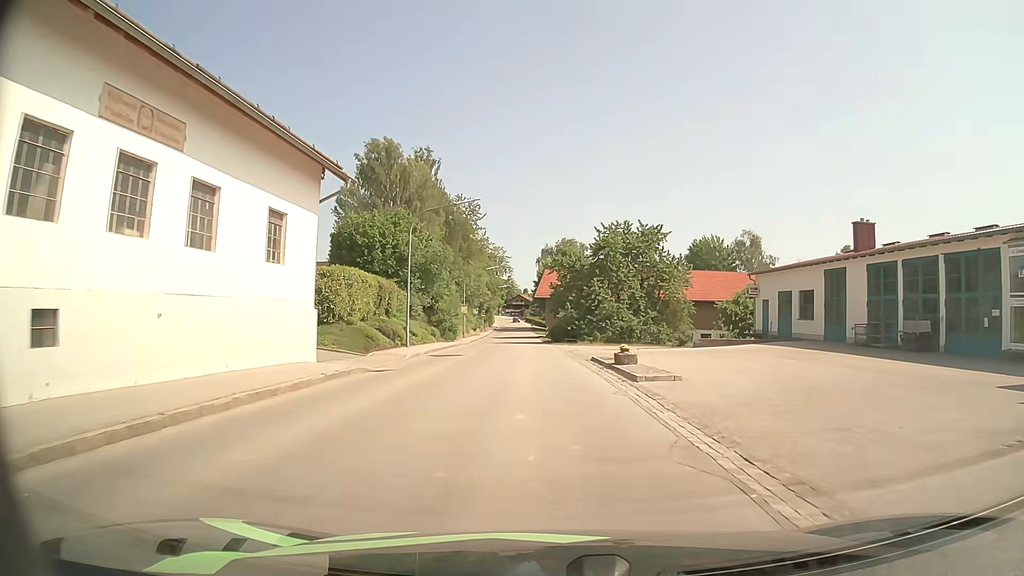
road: secondary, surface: asphalt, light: Day
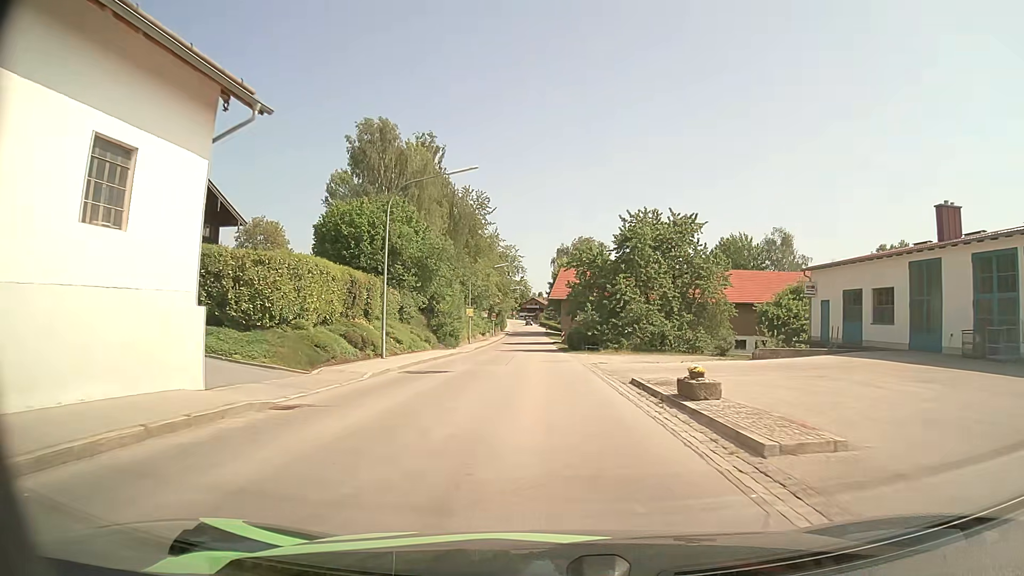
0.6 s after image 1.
(-0.1, +8.2) m; -1°
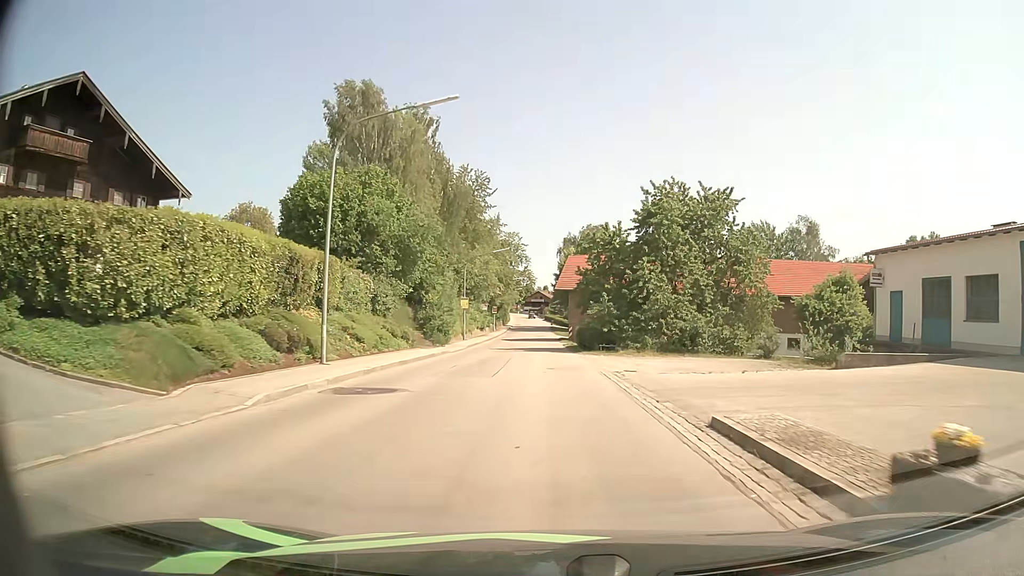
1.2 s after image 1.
(-0.1, +8.0) m; 0°
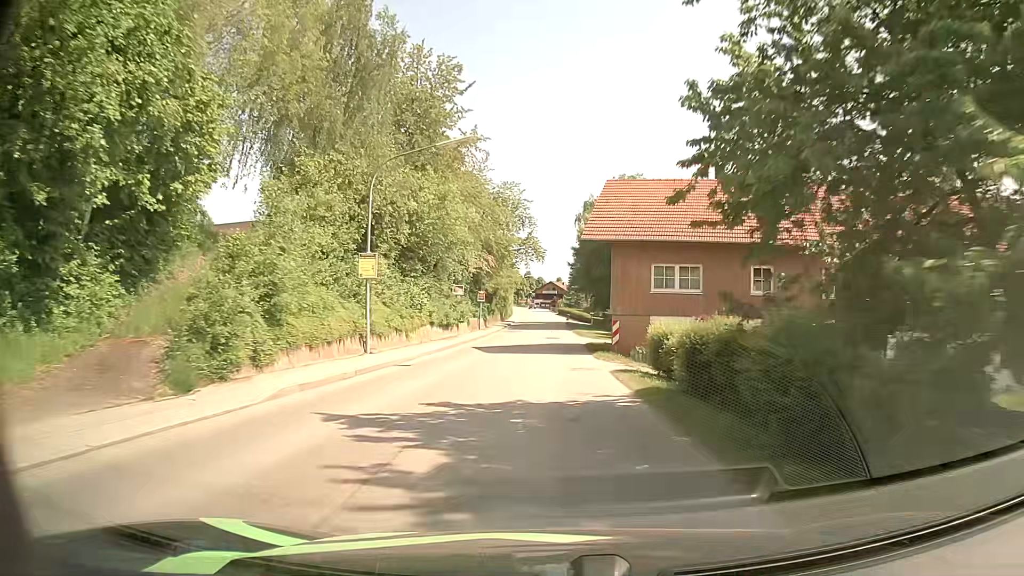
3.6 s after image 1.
(-0.4, +33.2) m; -1°
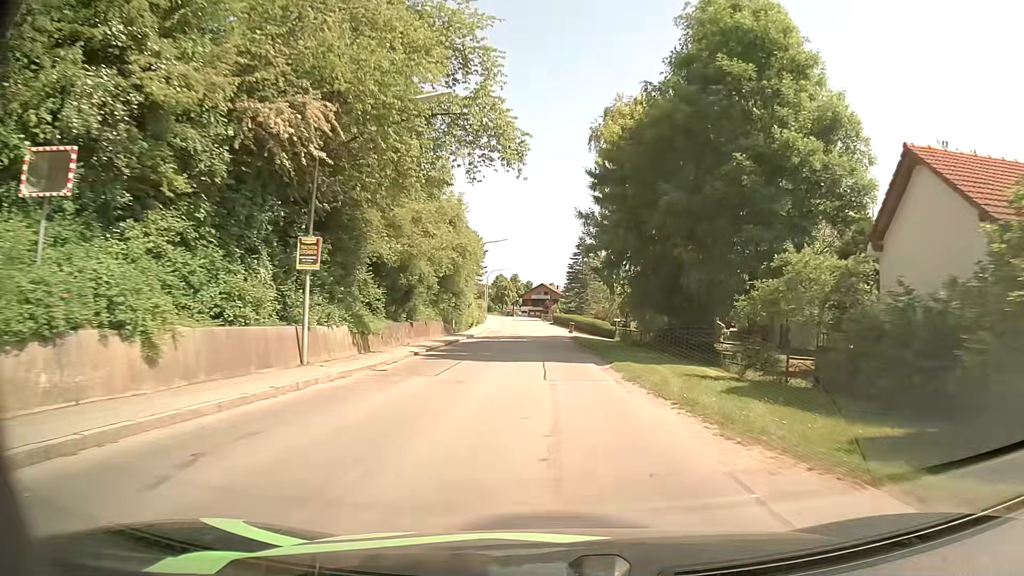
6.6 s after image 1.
(+0.1, +43.3) m; +1°
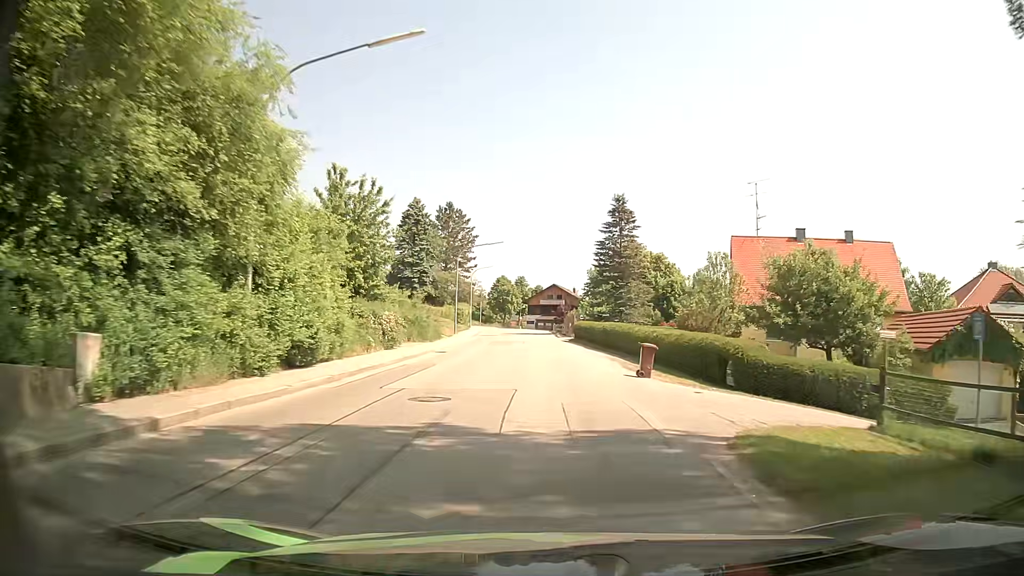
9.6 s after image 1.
(-0.5, +41.9) m; -2°
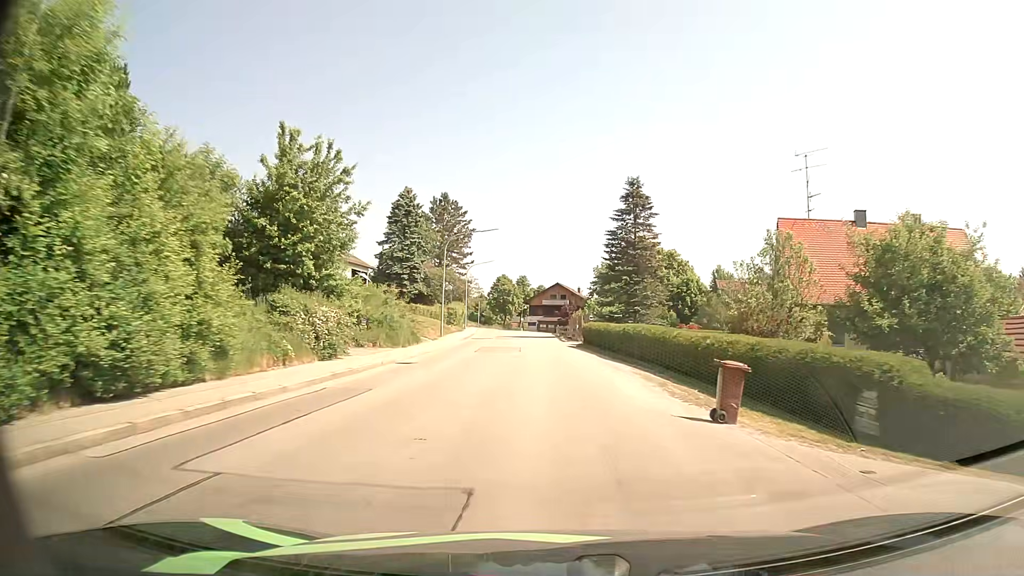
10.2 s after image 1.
(0.0, +8.5) m; 0°
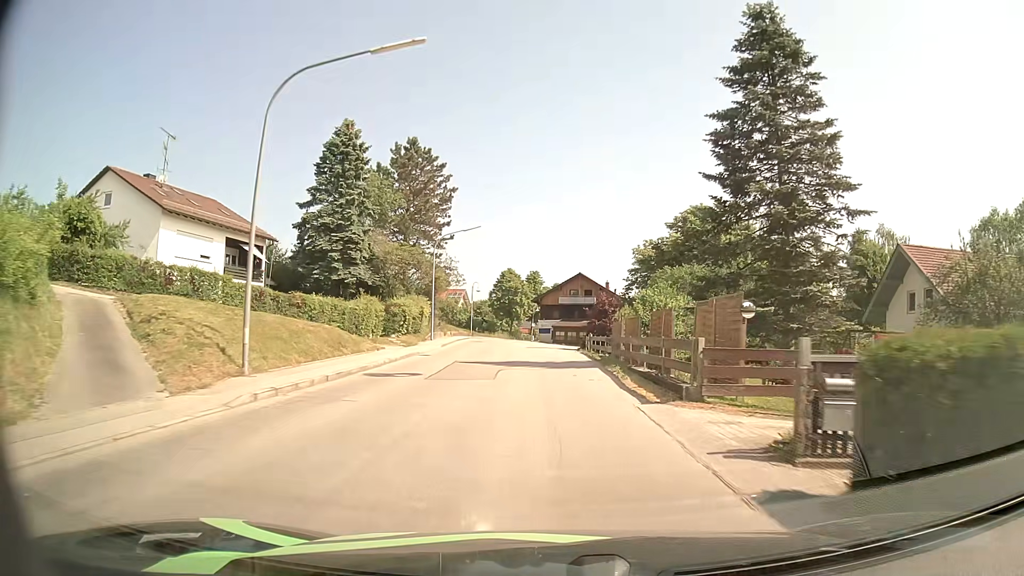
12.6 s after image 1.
(-0.2, +32.6) m; -1°
(0, +10) (0, +20) (0, +30) (-1, +40) (-2, +50) (-3, +60) (-3, +70) (-3, +80) (-3, +90) (-2, +100) m
